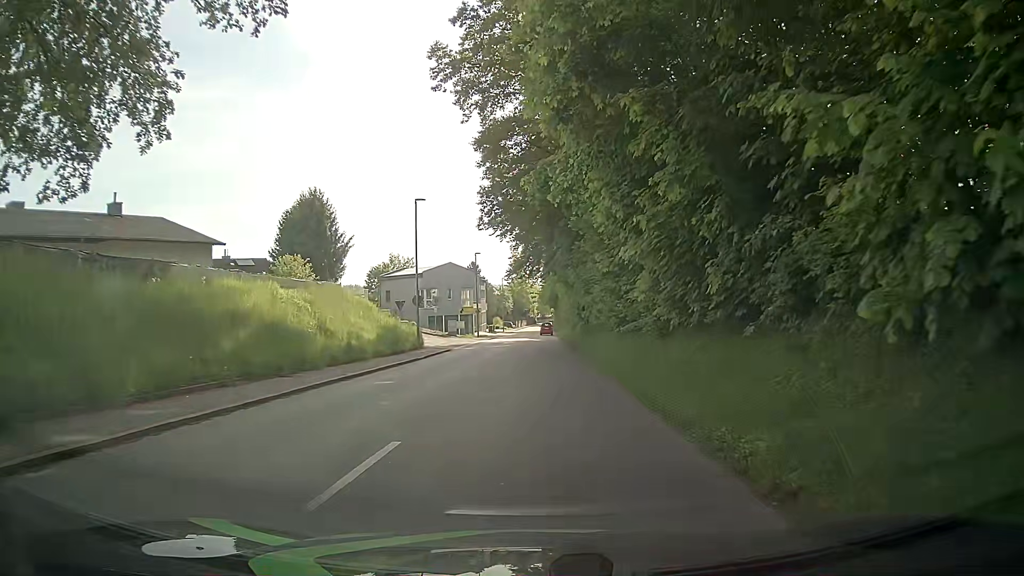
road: tertiary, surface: asphalt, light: Day
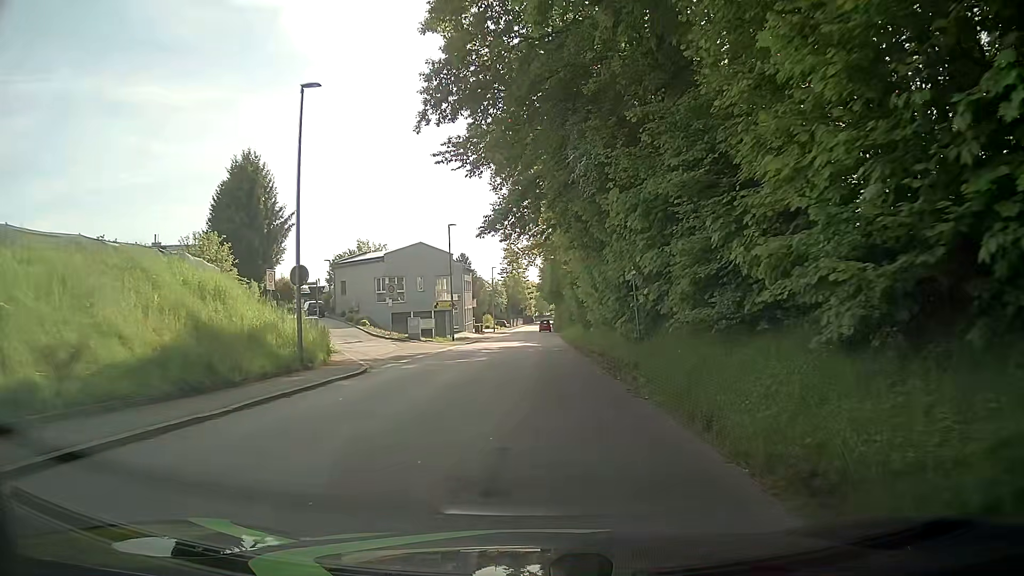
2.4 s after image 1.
(+0.4, +18.1) m; +2°
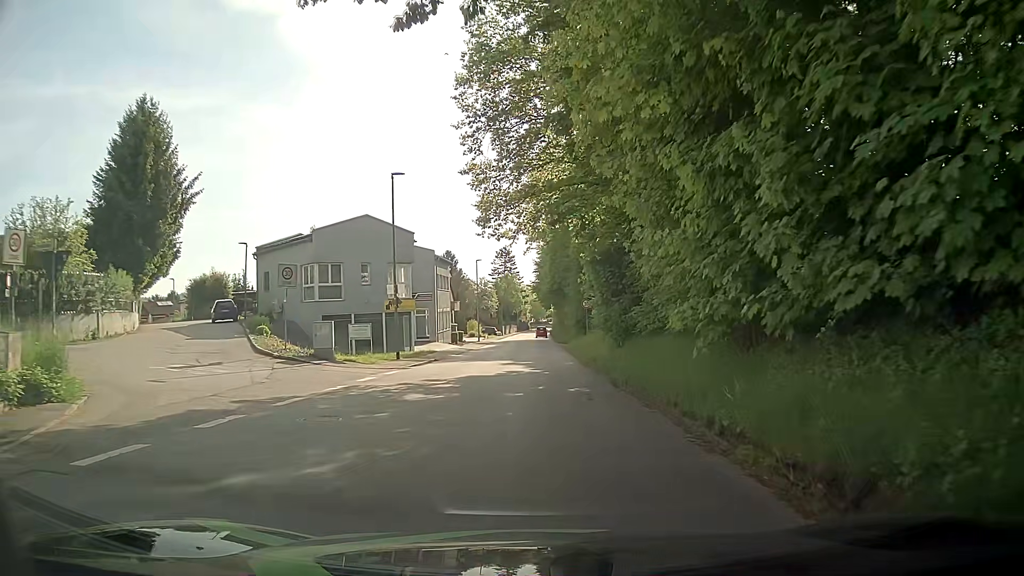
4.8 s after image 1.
(-0.3, +18.0) m; +1°
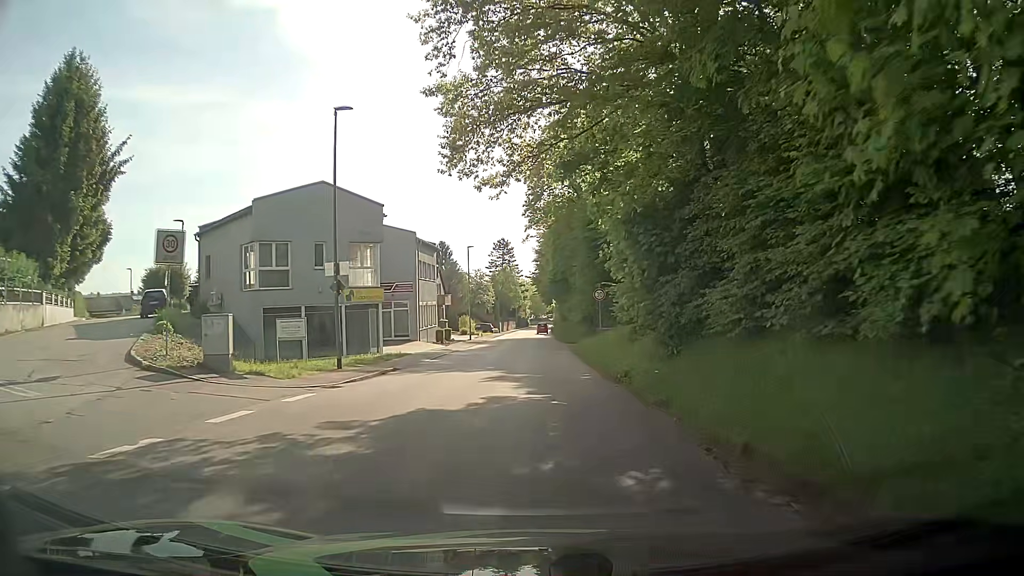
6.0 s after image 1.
(-0.2, +8.9) m; -2°
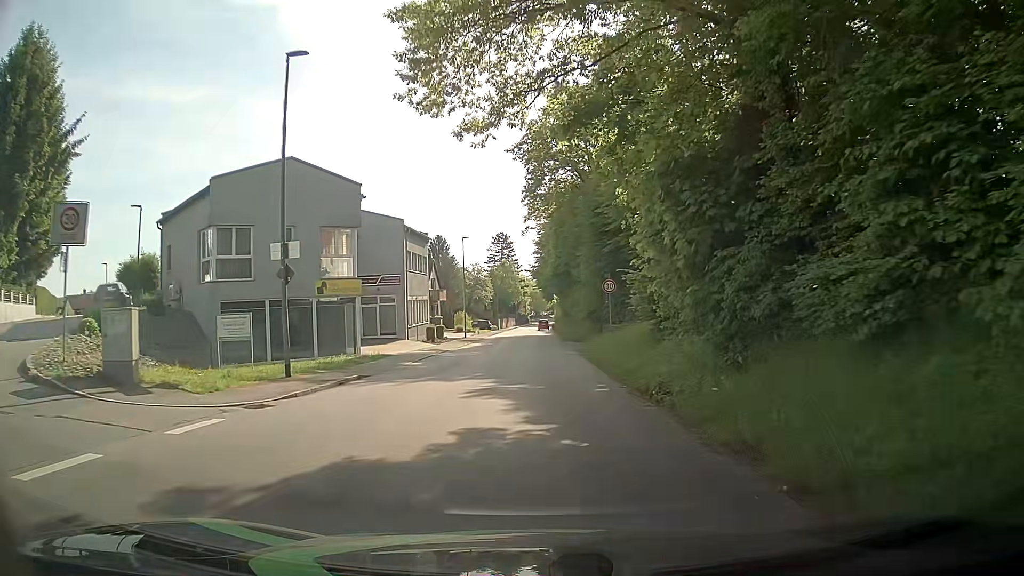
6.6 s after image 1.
(0.0, +4.5) m; 0°
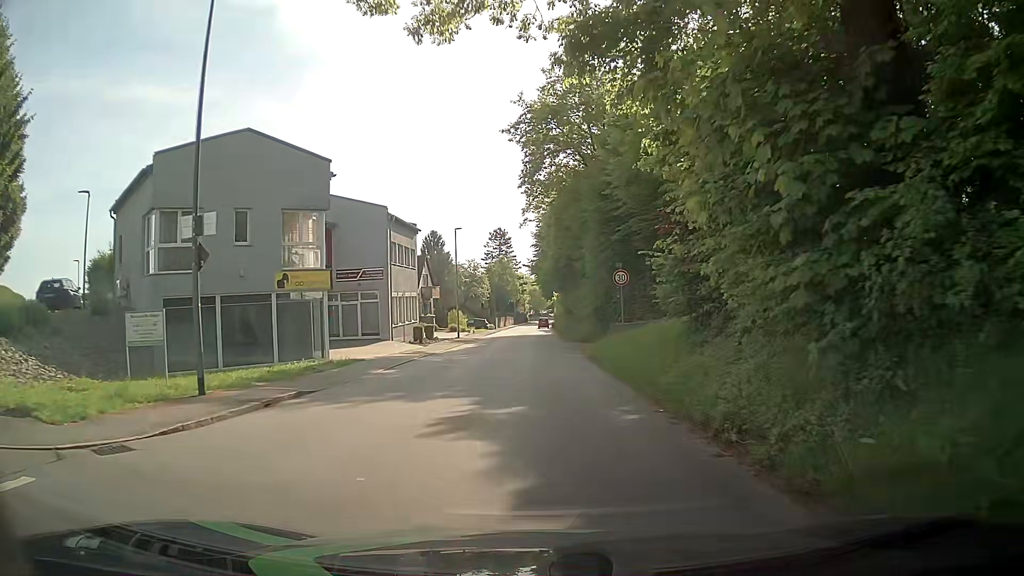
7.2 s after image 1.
(+0.1, +4.5) m; +2°
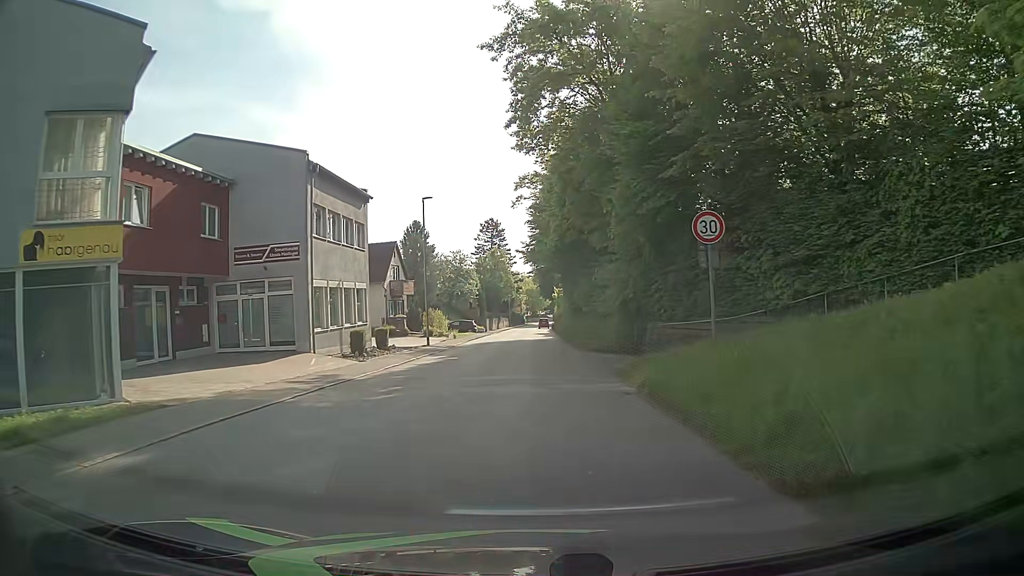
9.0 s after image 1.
(-0.2, +13.6) m; 0°
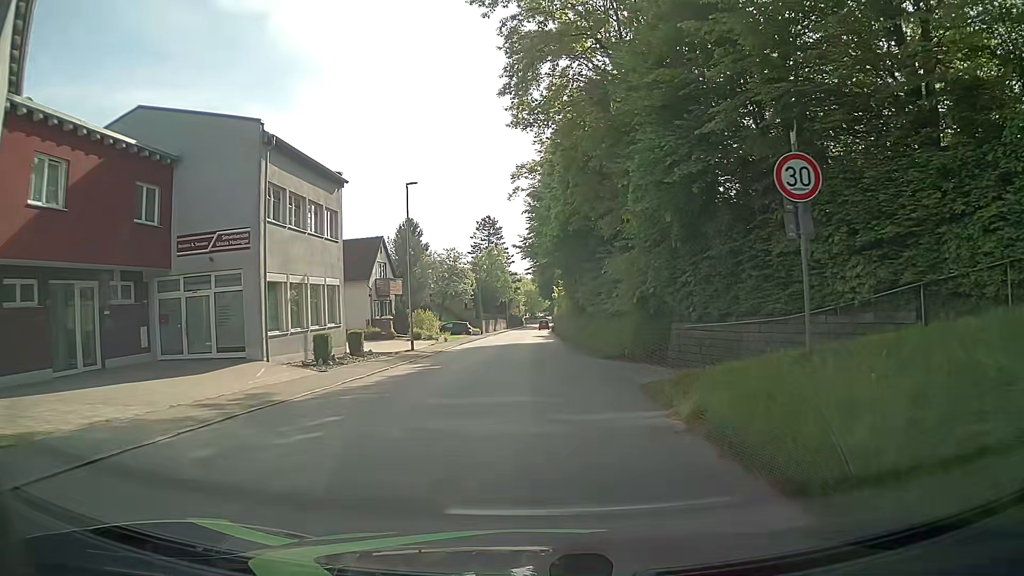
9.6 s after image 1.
(0.0, +4.5) m; -1°
